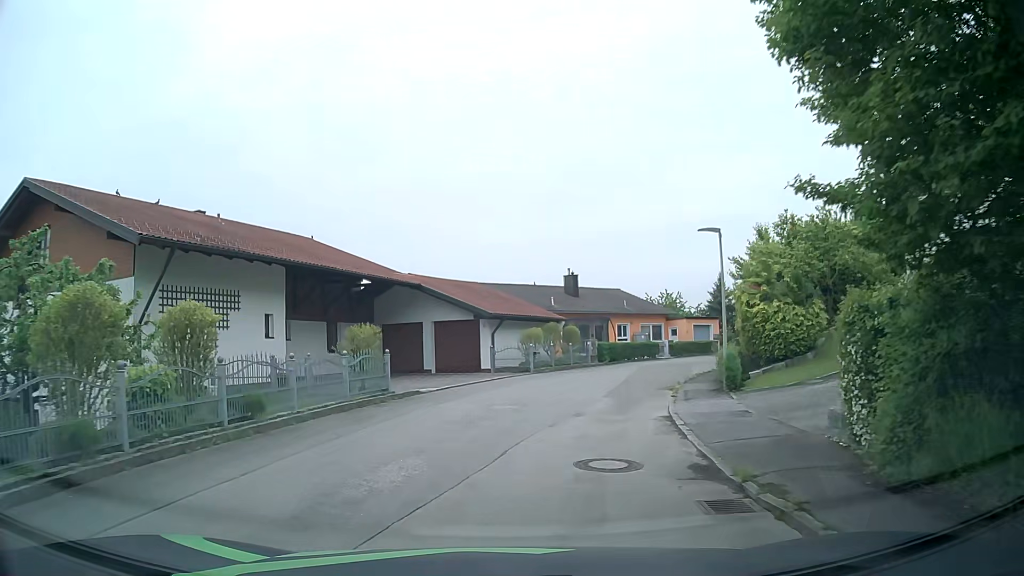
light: Day
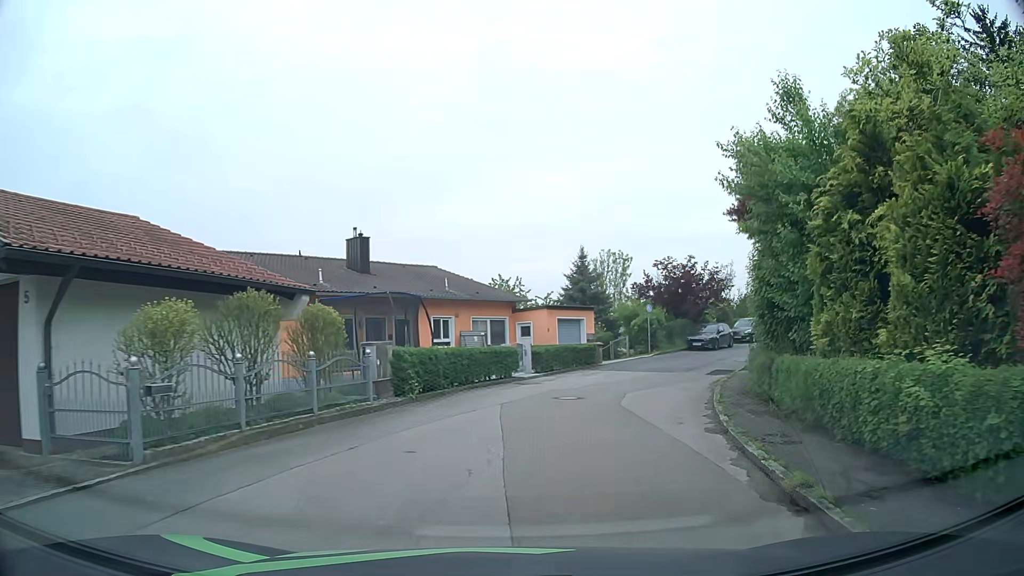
(+2.4, +19.7) m; +16°
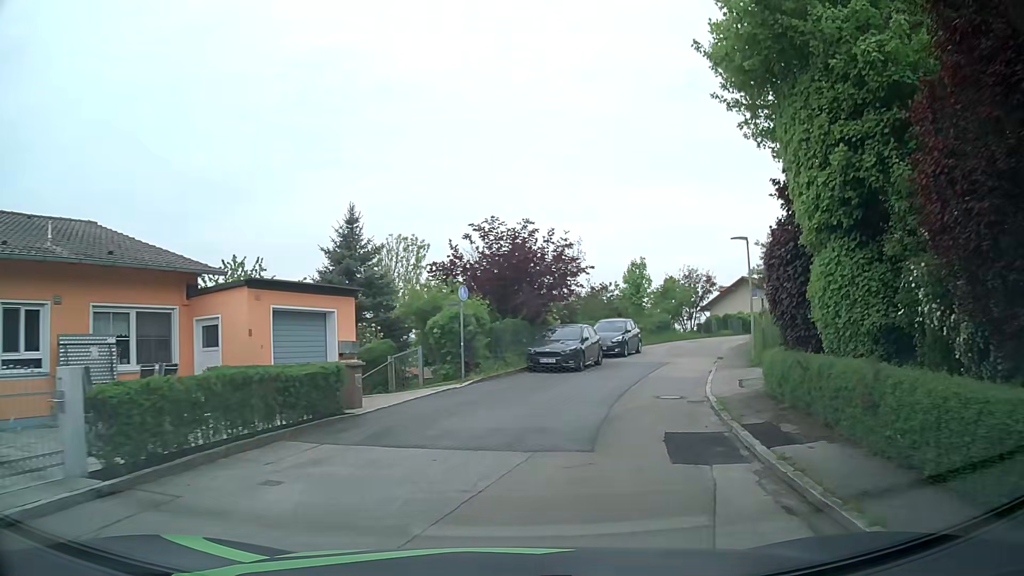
(+2.4, +16.7) m; +17°
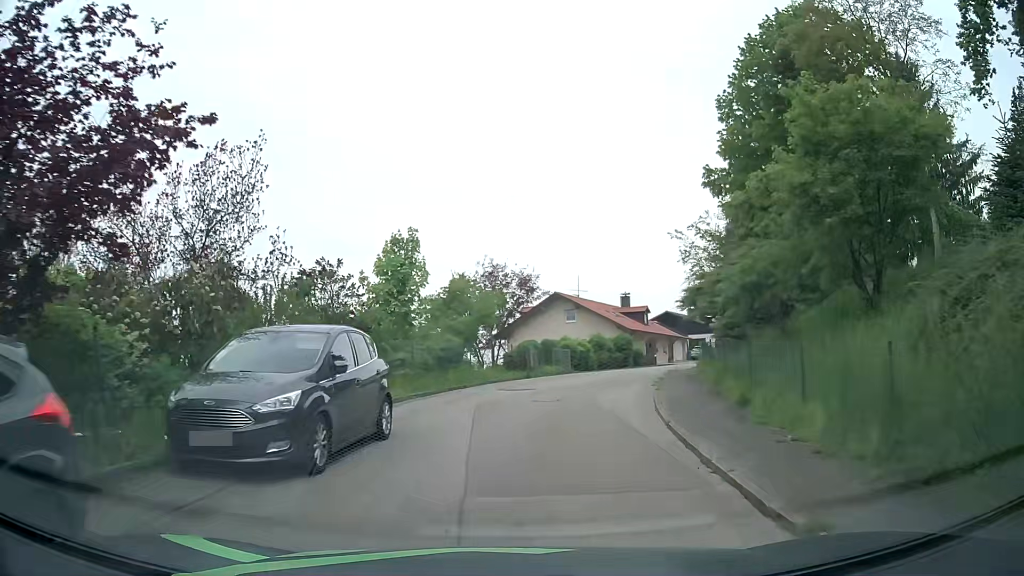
(+3.9, +21.1) m; +19°
(0, +10) (+2, +20) (+4, +30) (+7, +39) (+12, +48) (+17, +57) (+22, +65) (+28, +73) (+35, +81) (+42, +88) m
